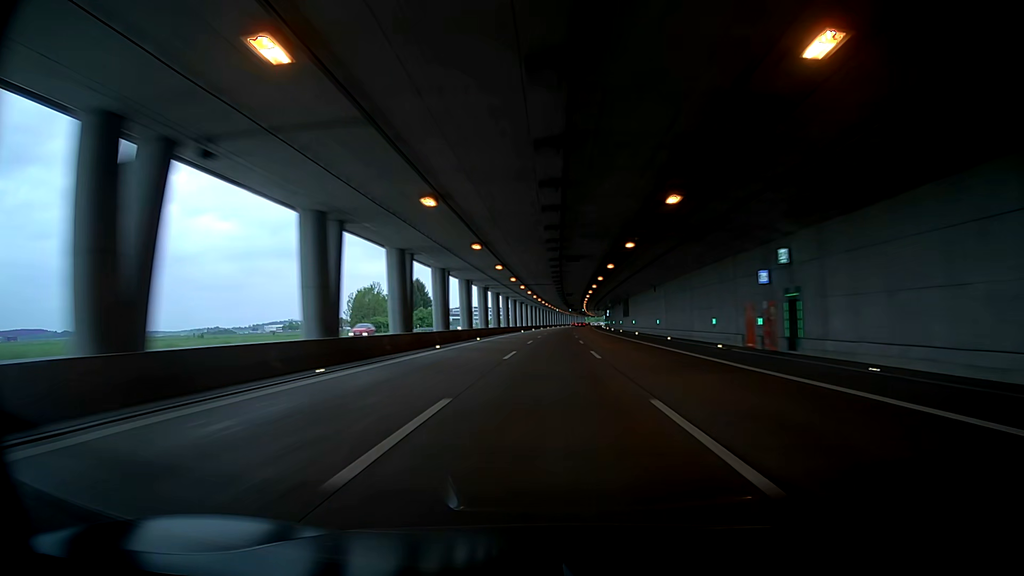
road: motorway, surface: asphalt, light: Day
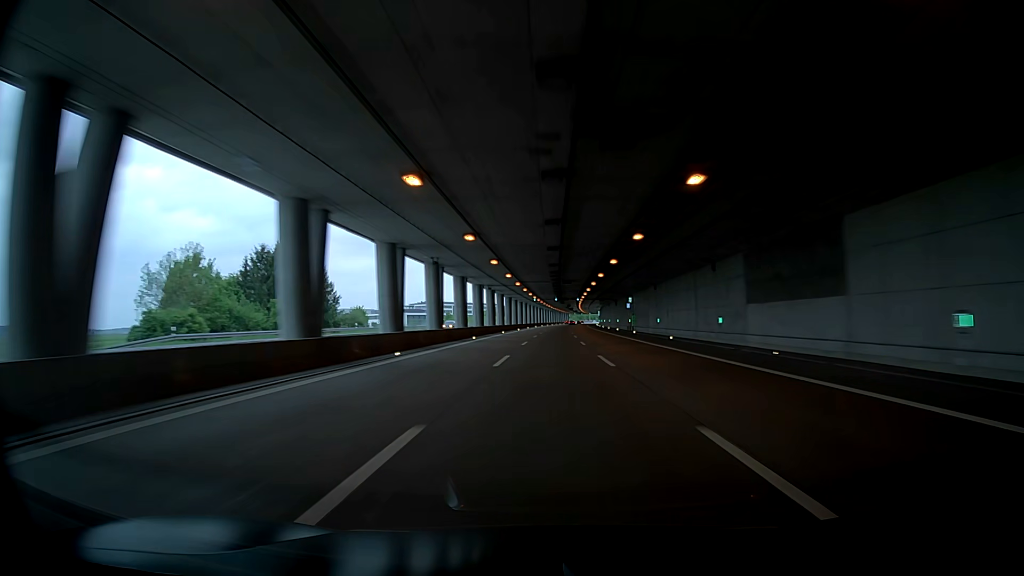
(+1.2, +77.0) m; 0°
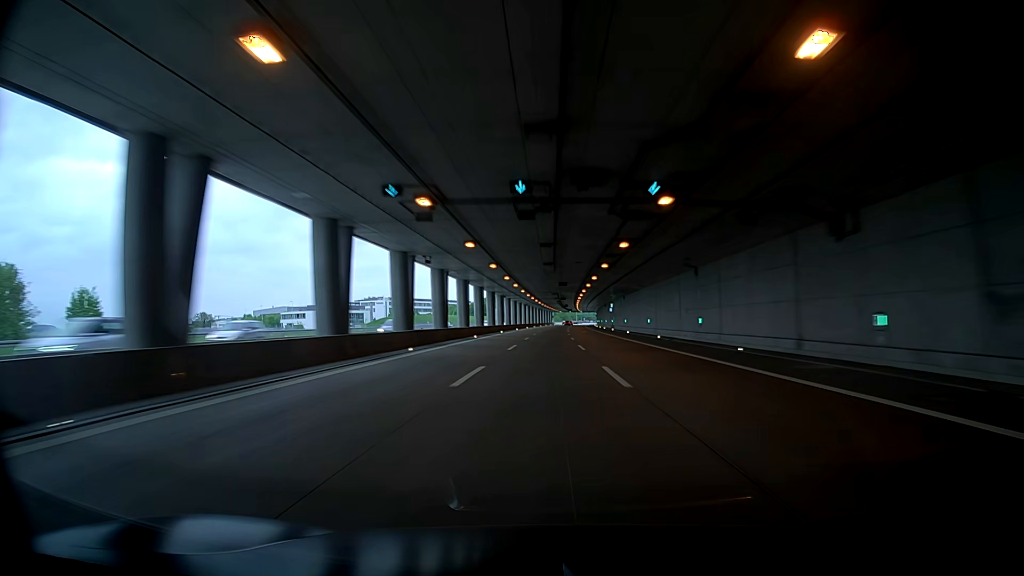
(+4.6, +95.7) m; +5°
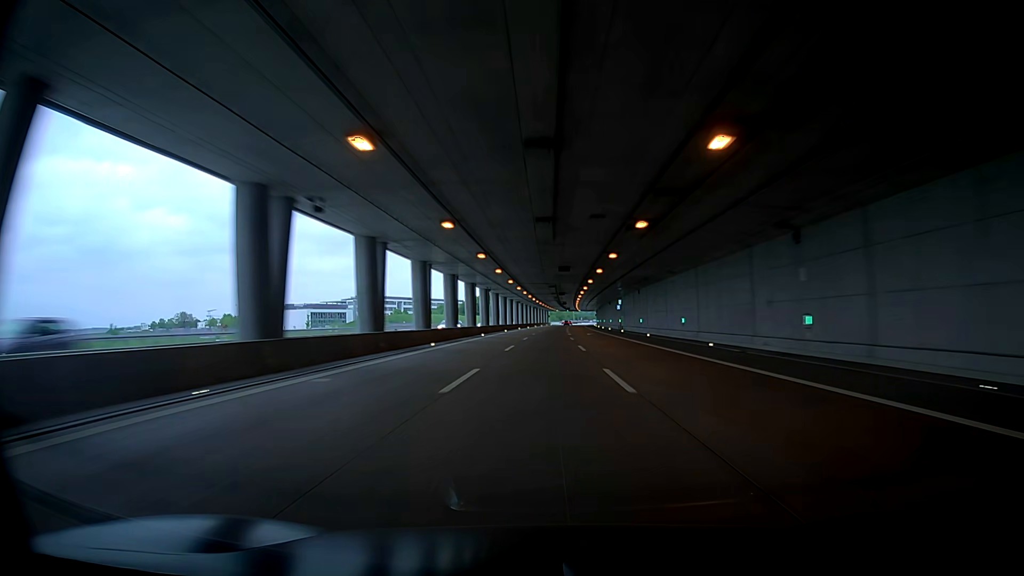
(+0.1, +19.1) m; 0°
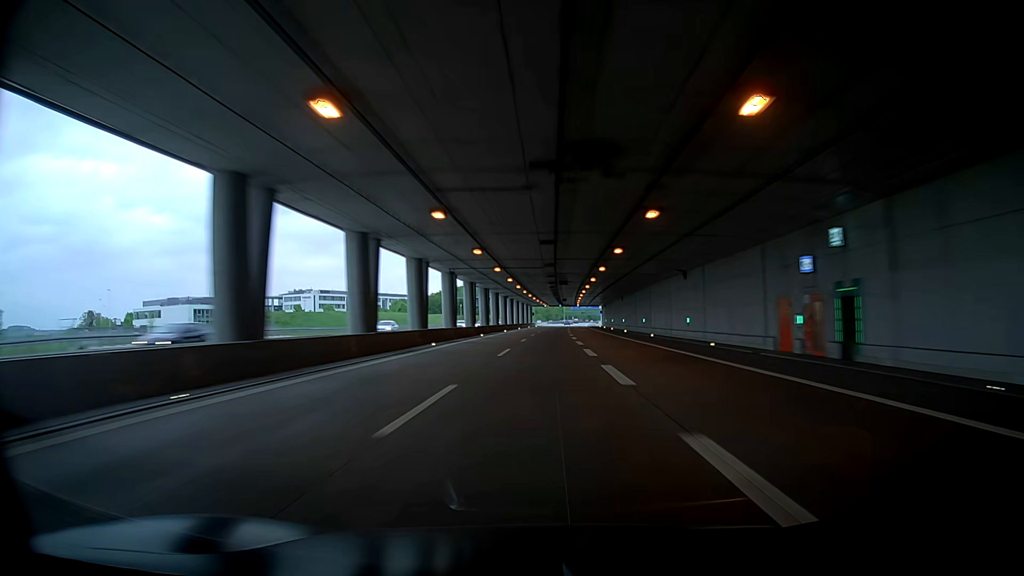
(+0.6, +76.5) m; +1°
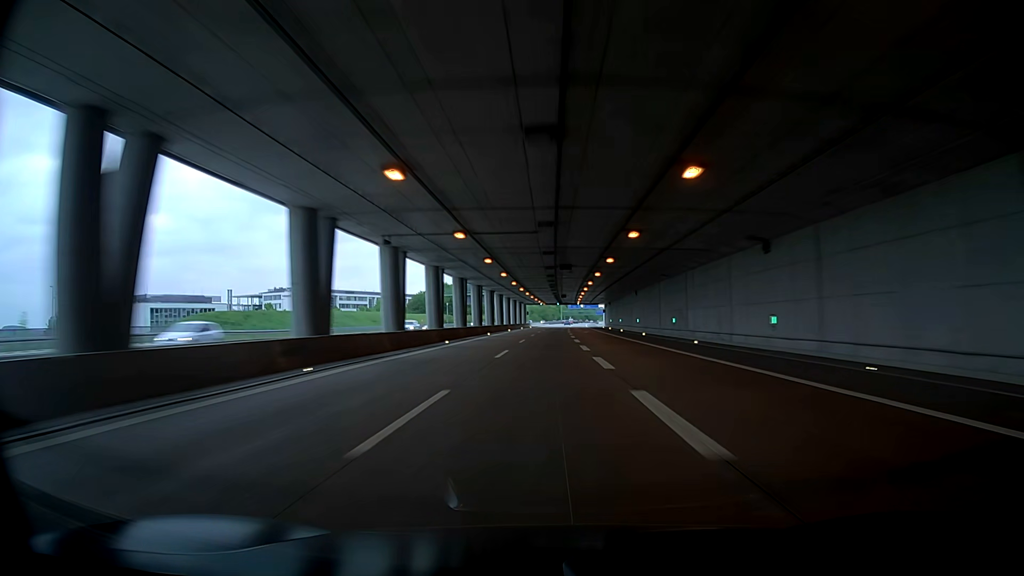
(+0.2, +19.1) m; 0°
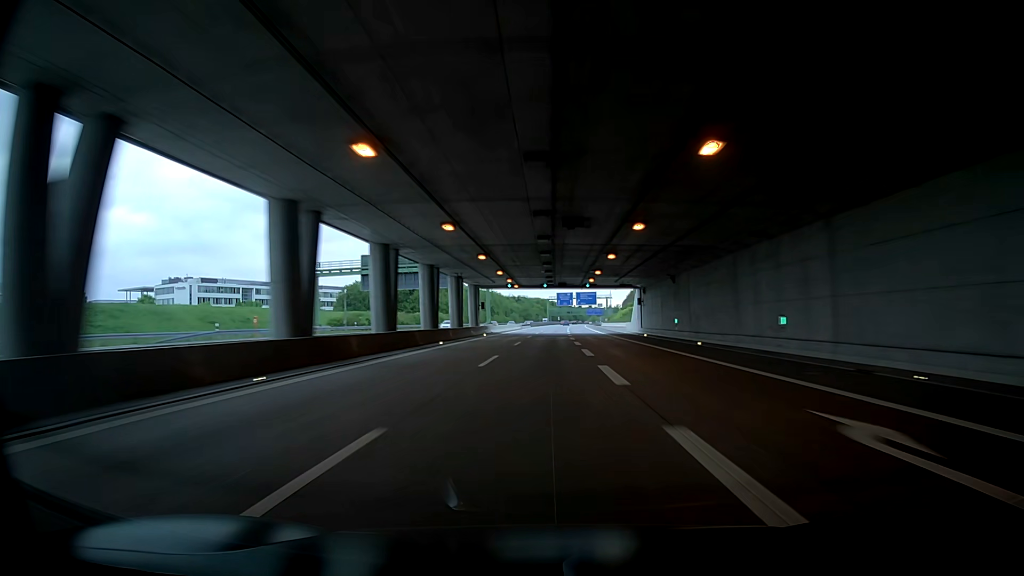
(+0.4, +76.5) m; -1°
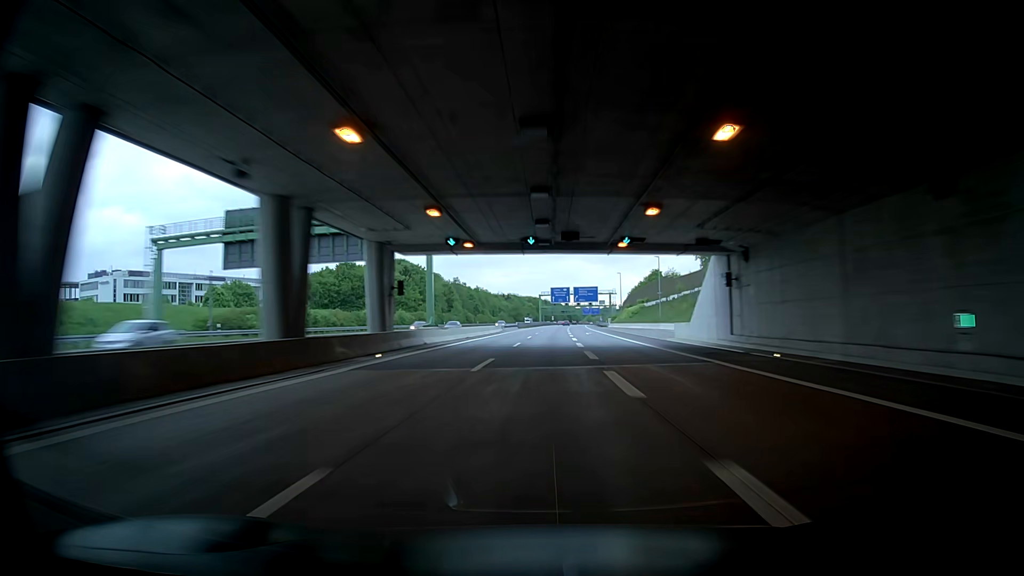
(+1.0, +38.3) m; +2°
